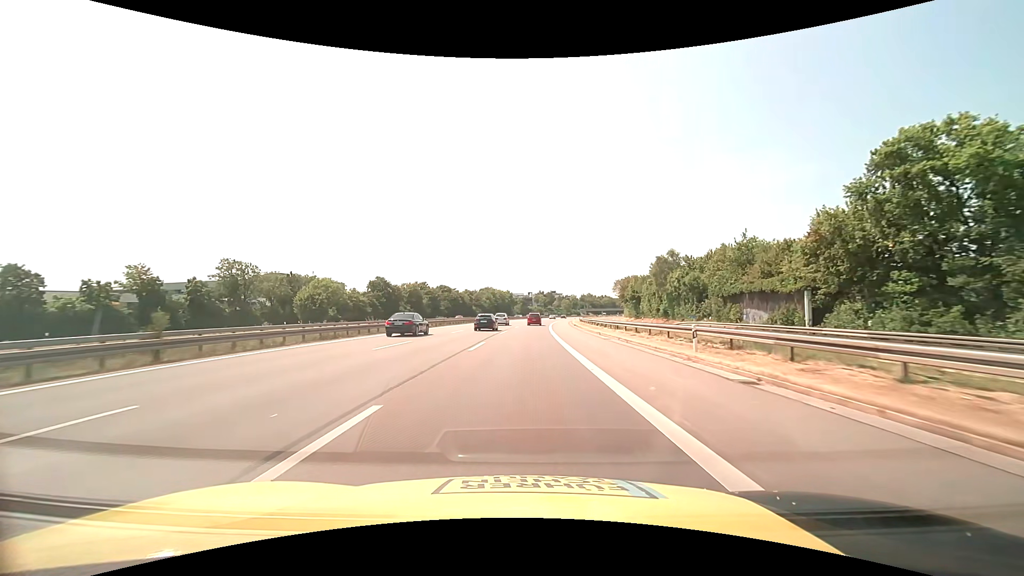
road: motorway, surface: asphalt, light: Day
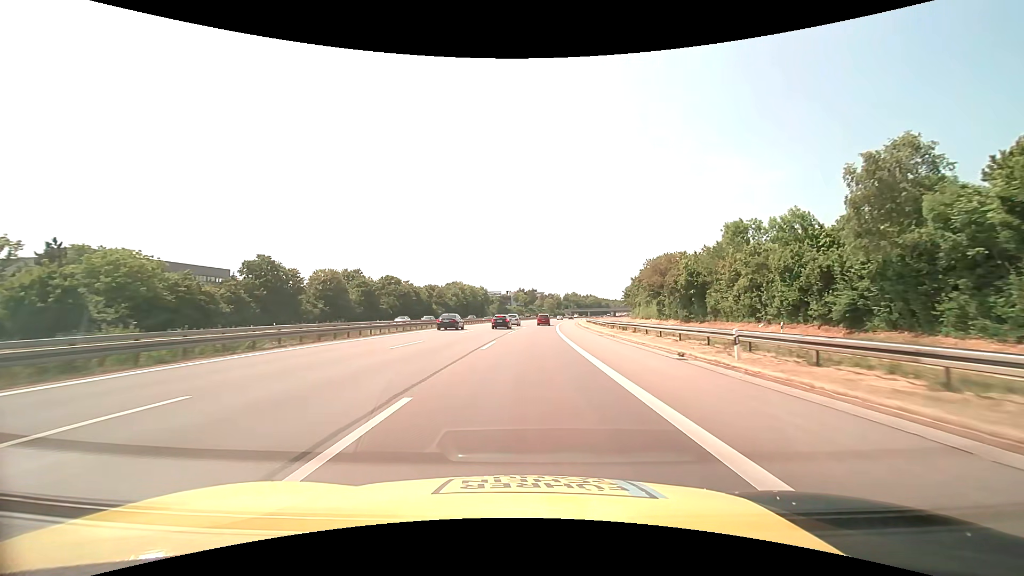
(+0.7, +53.0) m; +2°
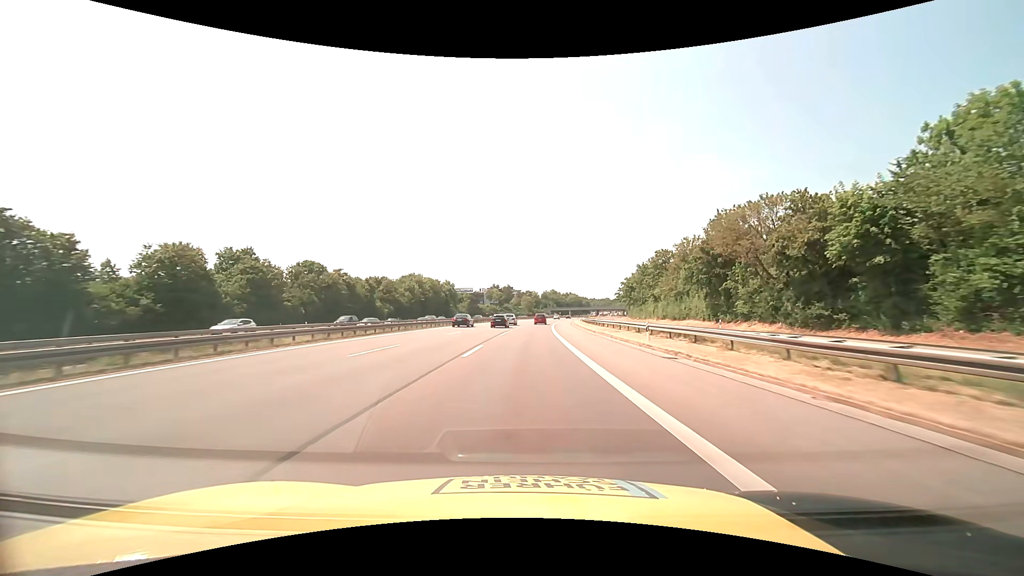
(+1.1, +39.7) m; +3°
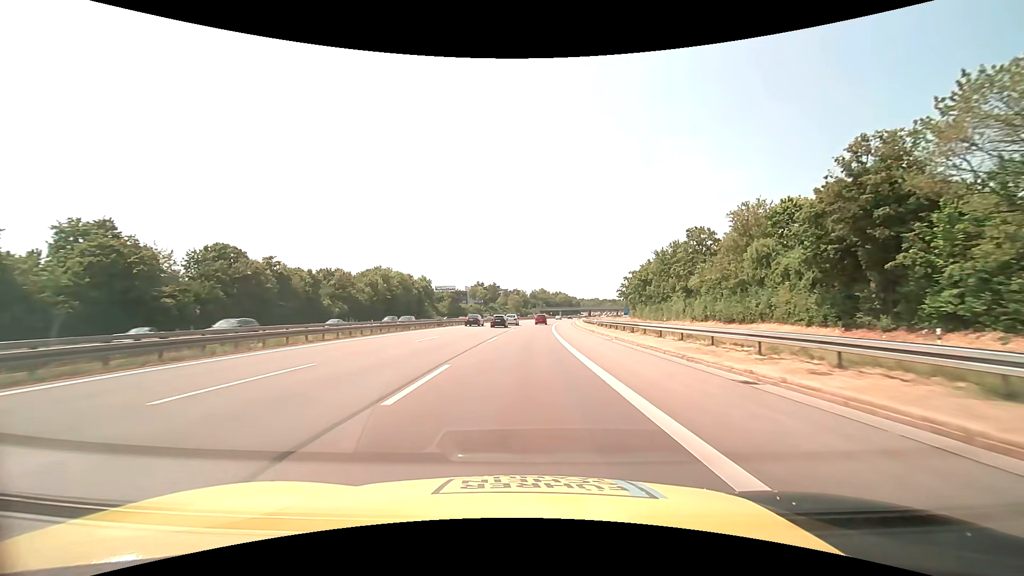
(+0.3, +26.5) m; +1°
(0, +10) (0, +20) (0, +30) (+1, +40) (+1, +50) (+2, +60) (+2, +70) (+3, +80) (+4, +90) (+5, +100) m
